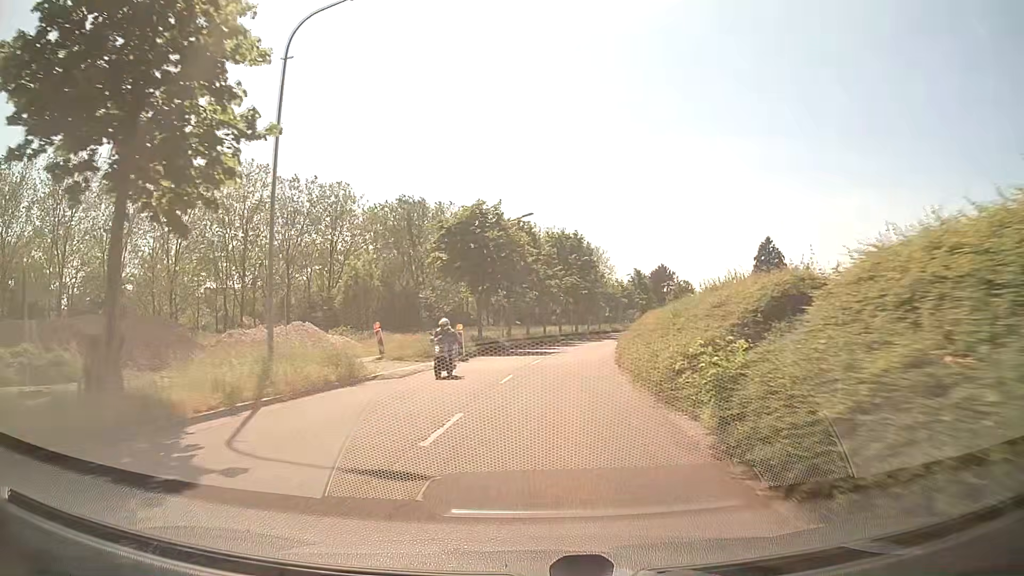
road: tertiary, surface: asphalt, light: Day
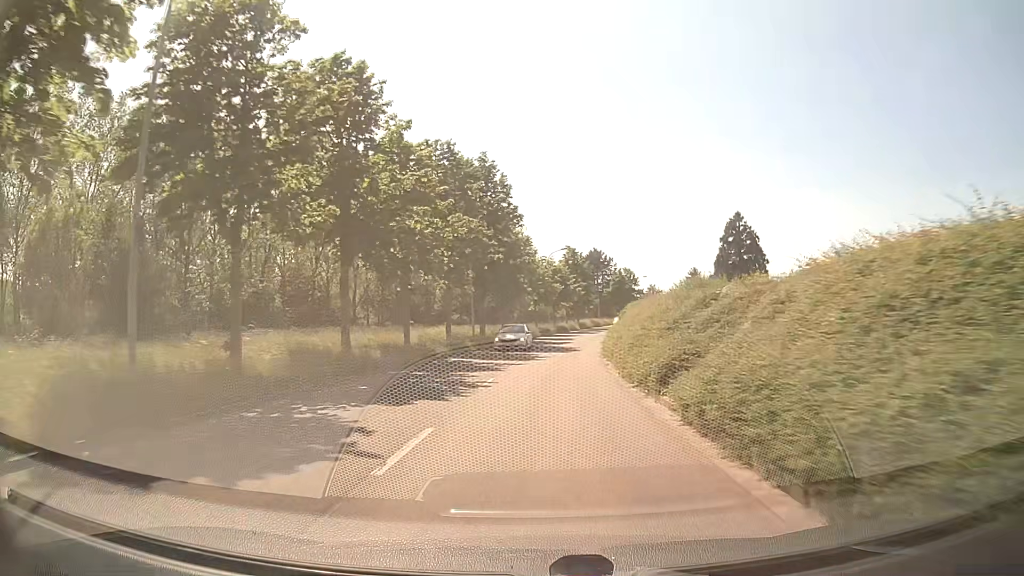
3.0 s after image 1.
(+2.6, +37.2) m; +8°
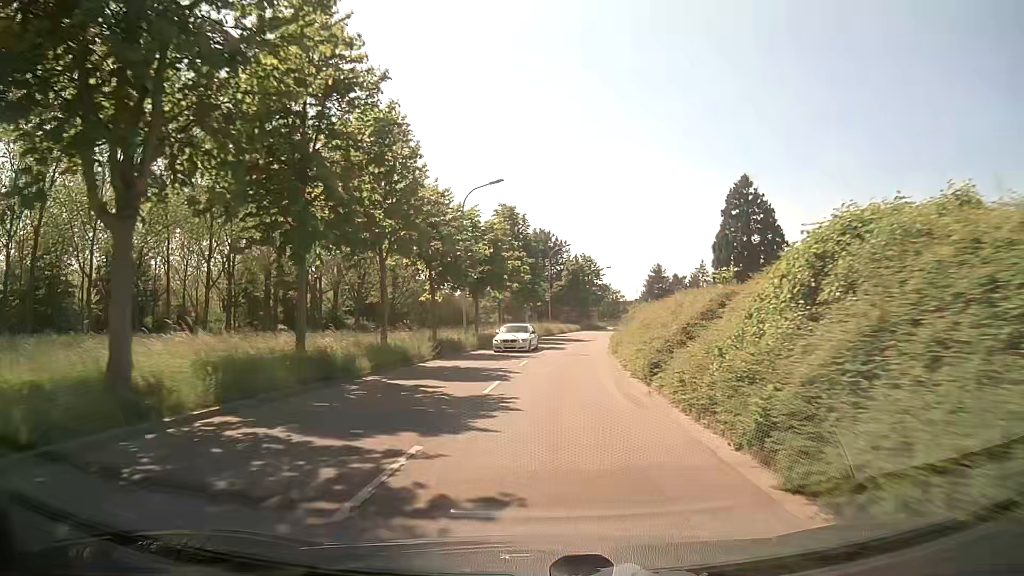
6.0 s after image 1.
(+1.7, +37.1) m; +6°
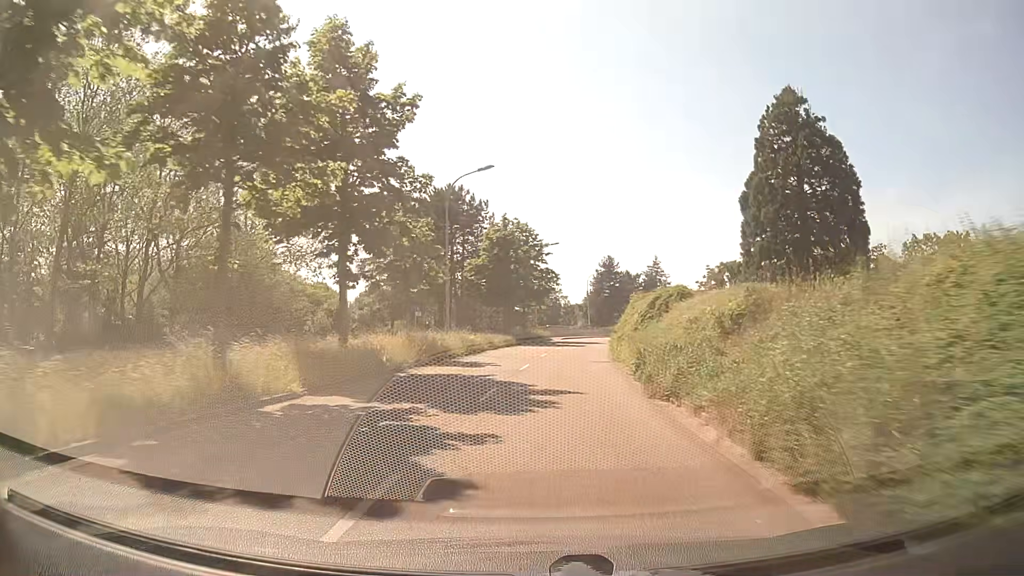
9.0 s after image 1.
(+2.0, +37.2) m; +6°
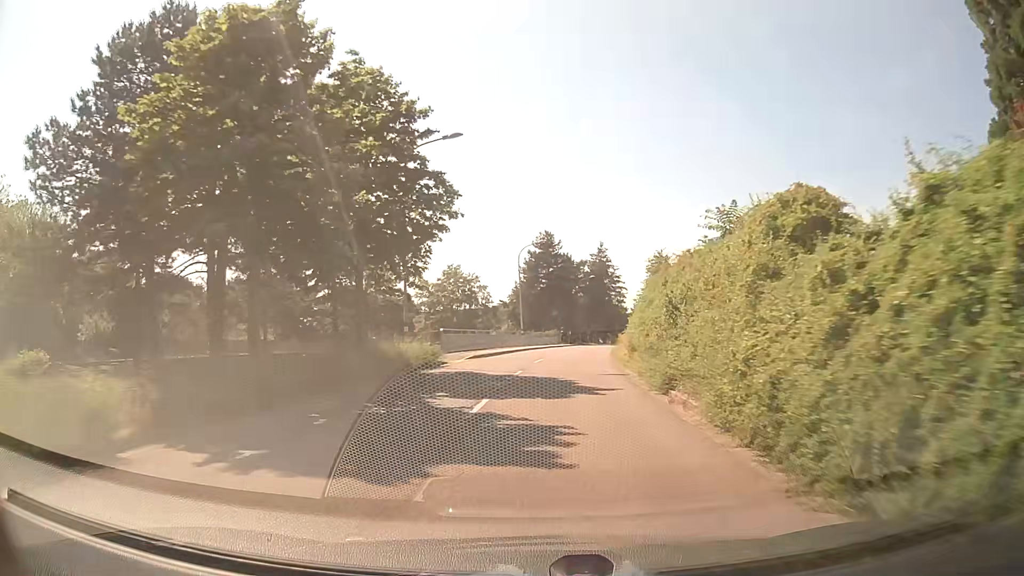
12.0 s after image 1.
(+2.2, +37.6) m; +6°
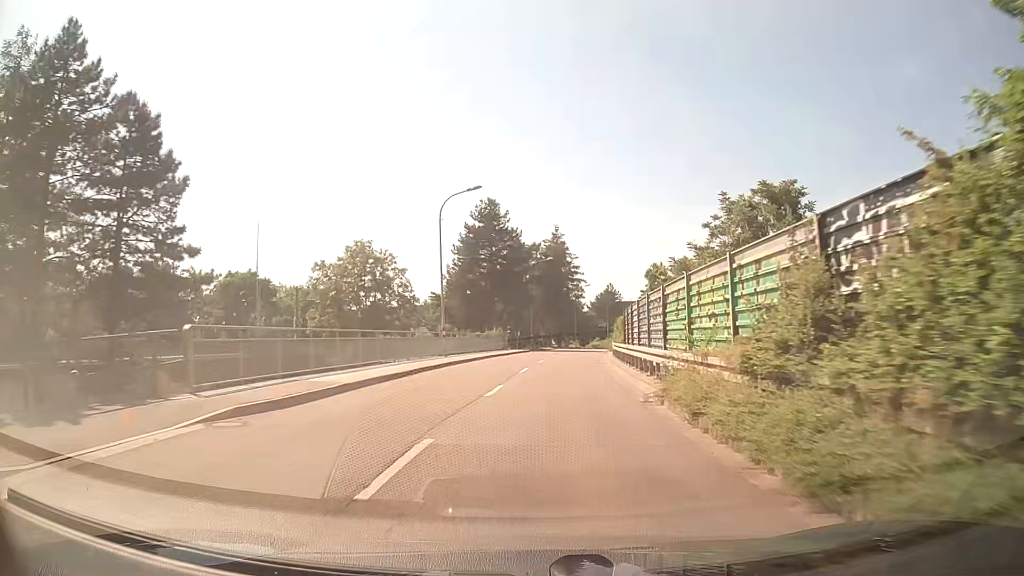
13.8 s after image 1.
(+0.9, +22.8) m; +4°
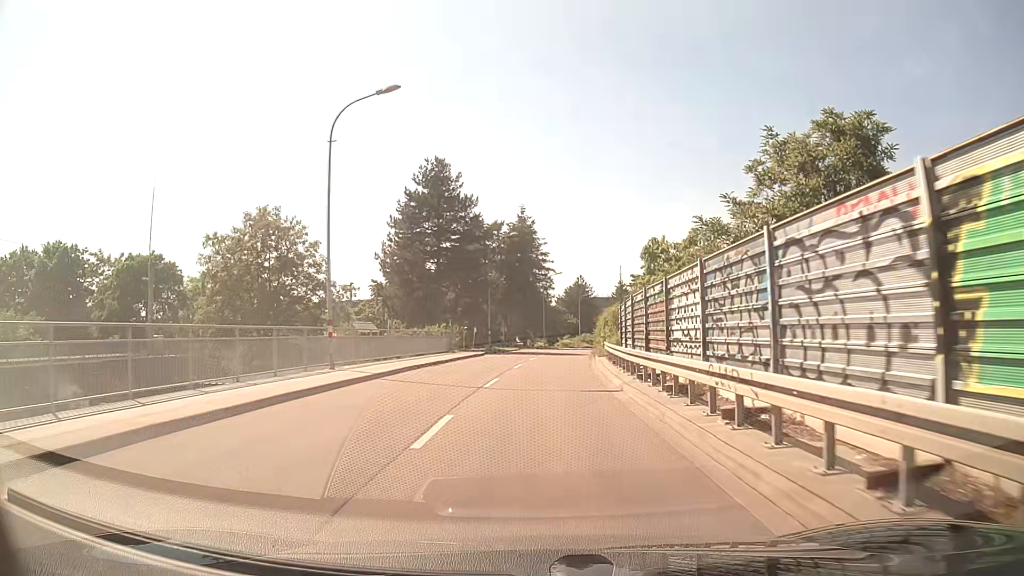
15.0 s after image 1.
(+0.6, +15.4) m; +3°
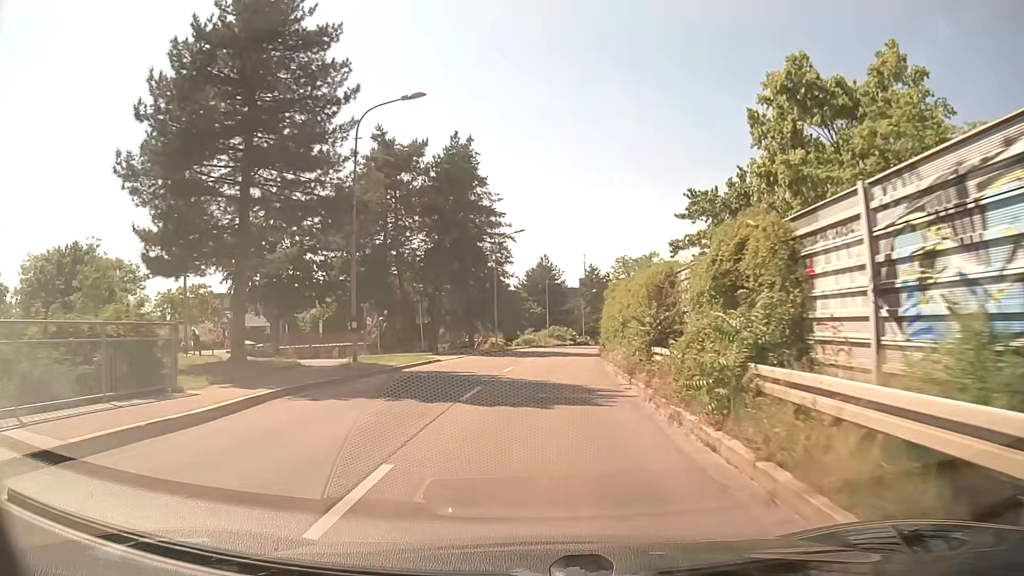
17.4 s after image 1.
(+1.1, +31.0) m; +3°
(0, +10) (+1, +20) (+1, +30) (+2, +40) (+3, +50) (+4, +60) (+6, +70) (+7, +80) (+9, +89) (+11, +99) m
